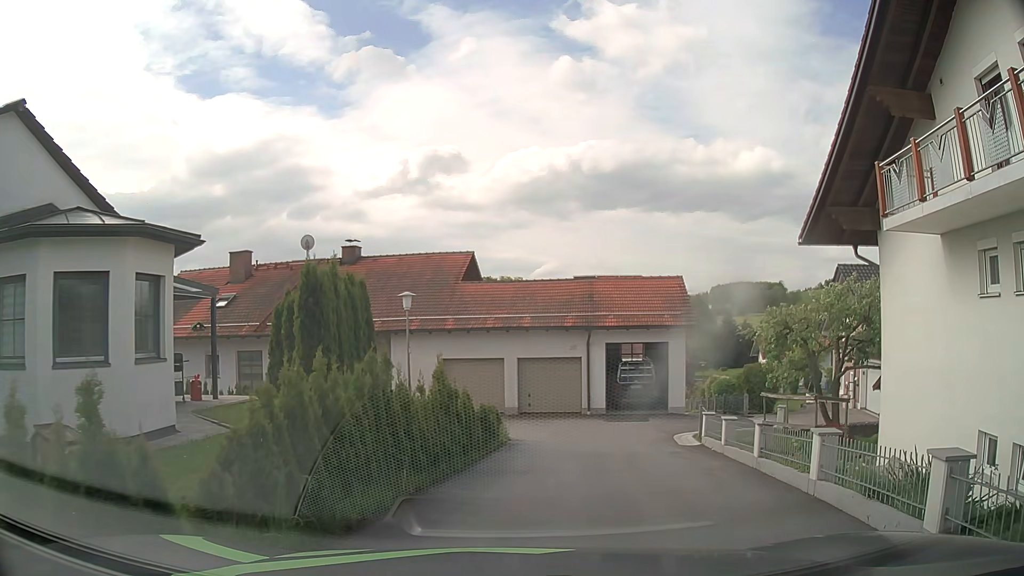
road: residential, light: Day
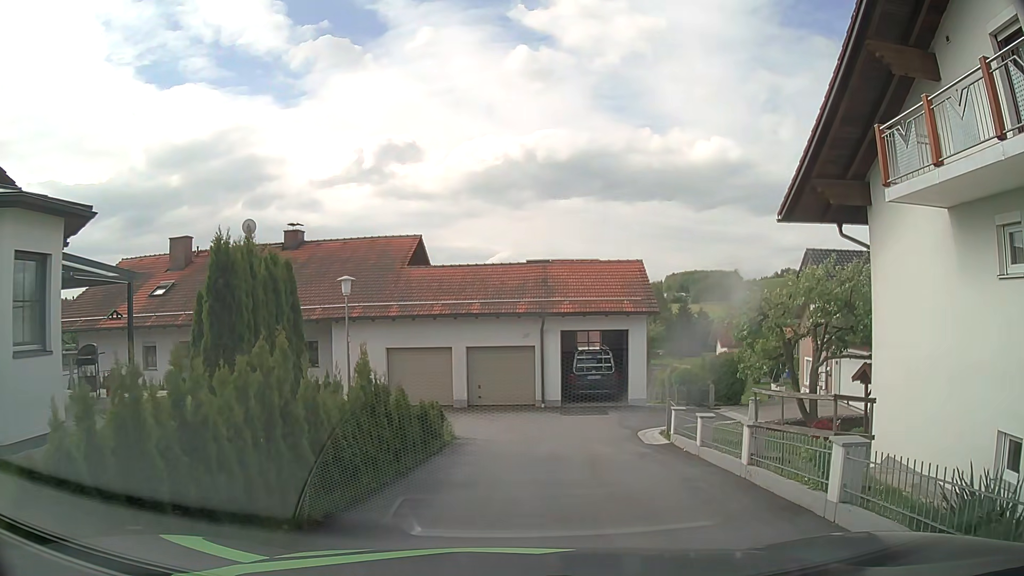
(+0.1, +1.7) m; +4°
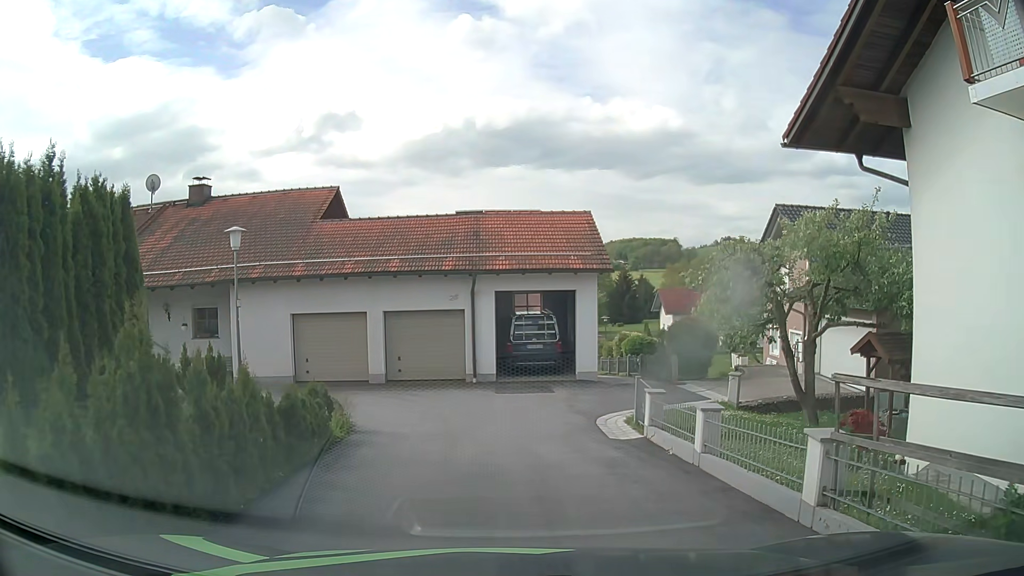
(+0.2, +3.9) m; +6°
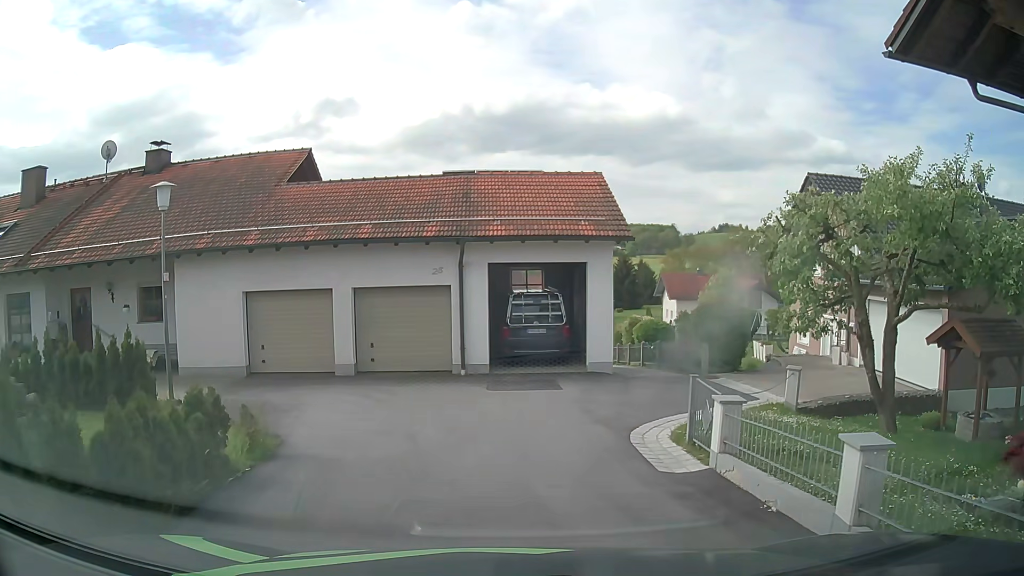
(0.0, +3.7) m; +1°
